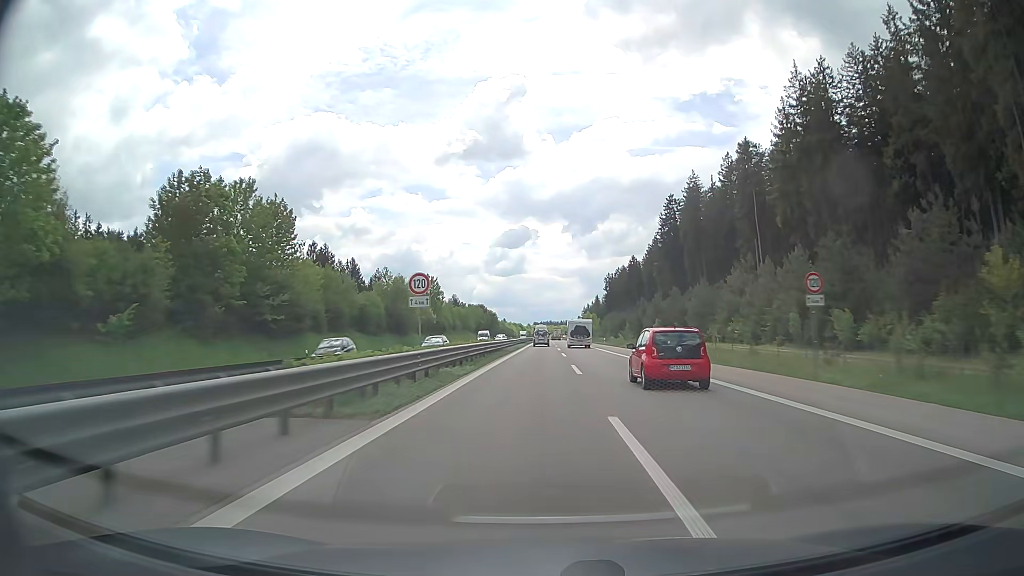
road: trunk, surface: asphalt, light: Day
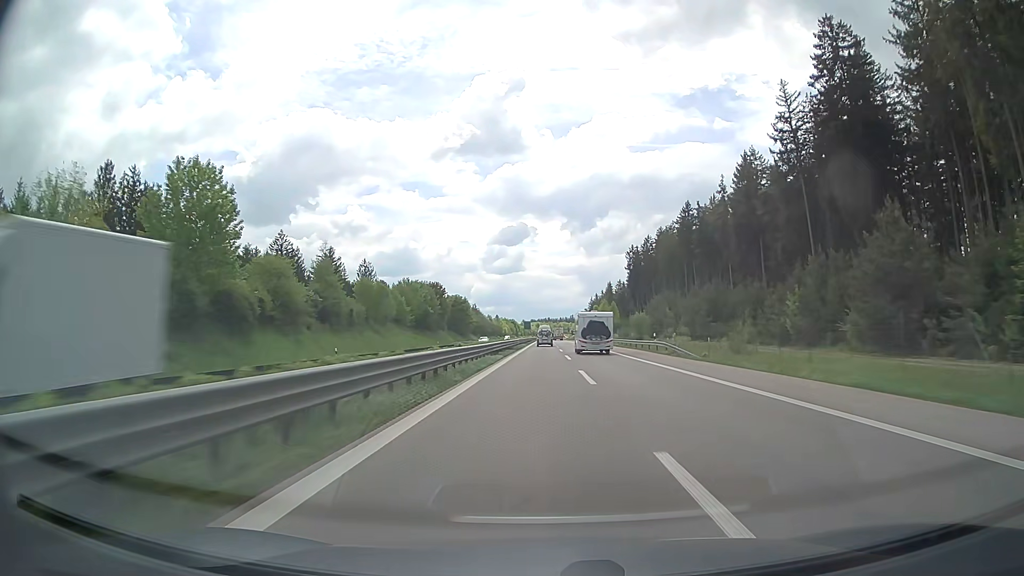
(-0.1, +93.4) m; 0°
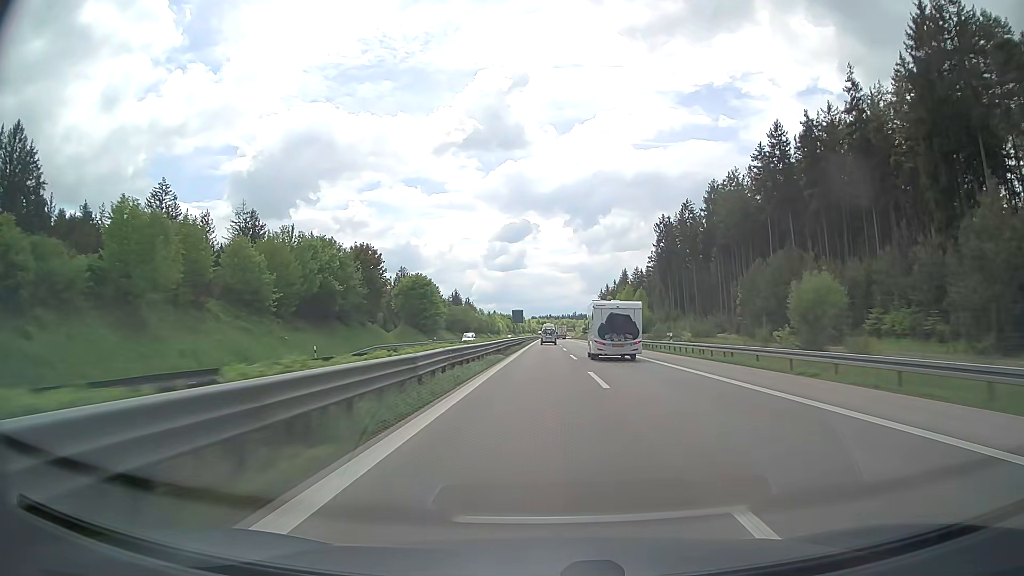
(-0.2, +55.9) m; 0°
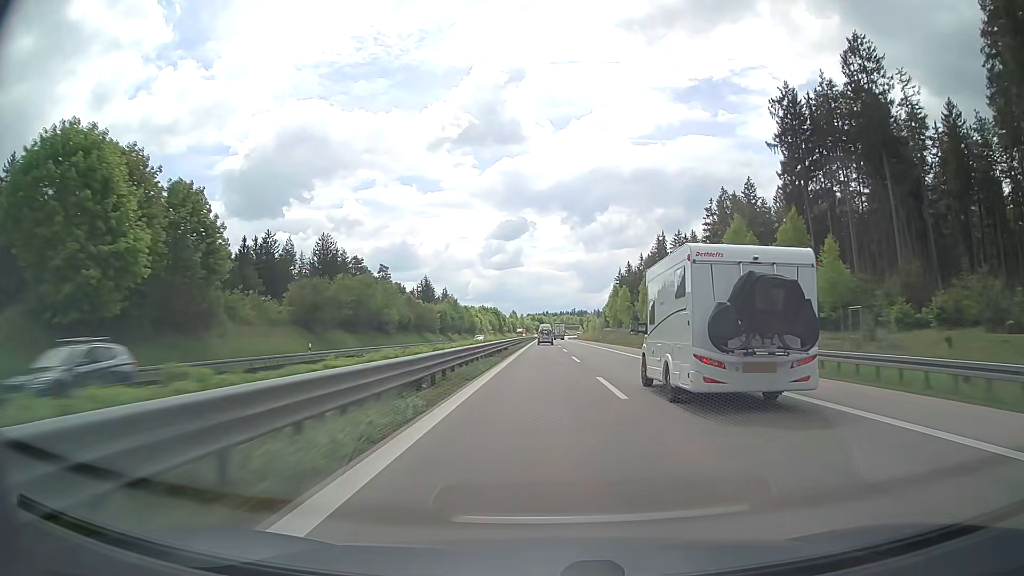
(+0.3, +92.8) m; 0°
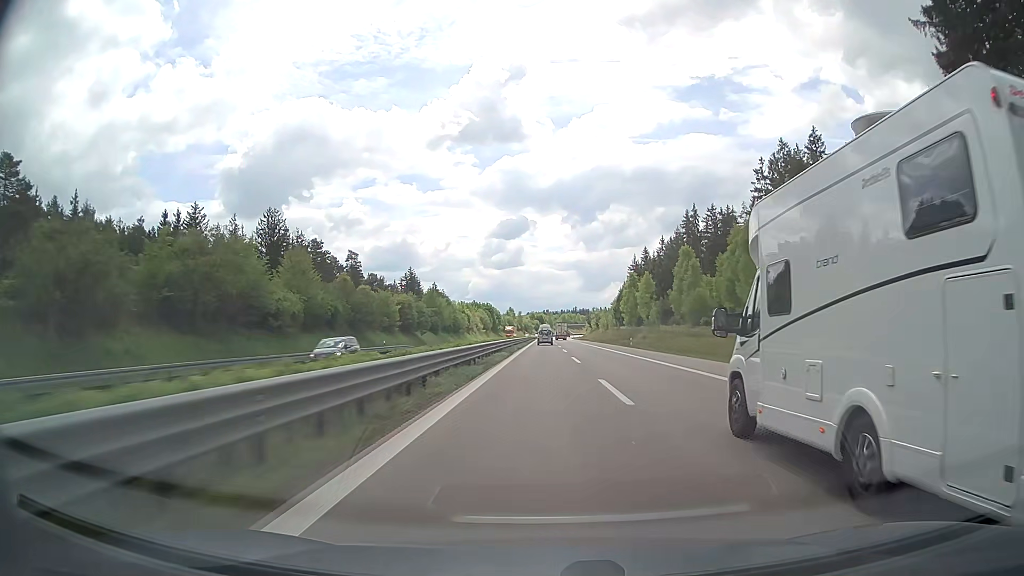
(0.0, +37.0) m; 0°
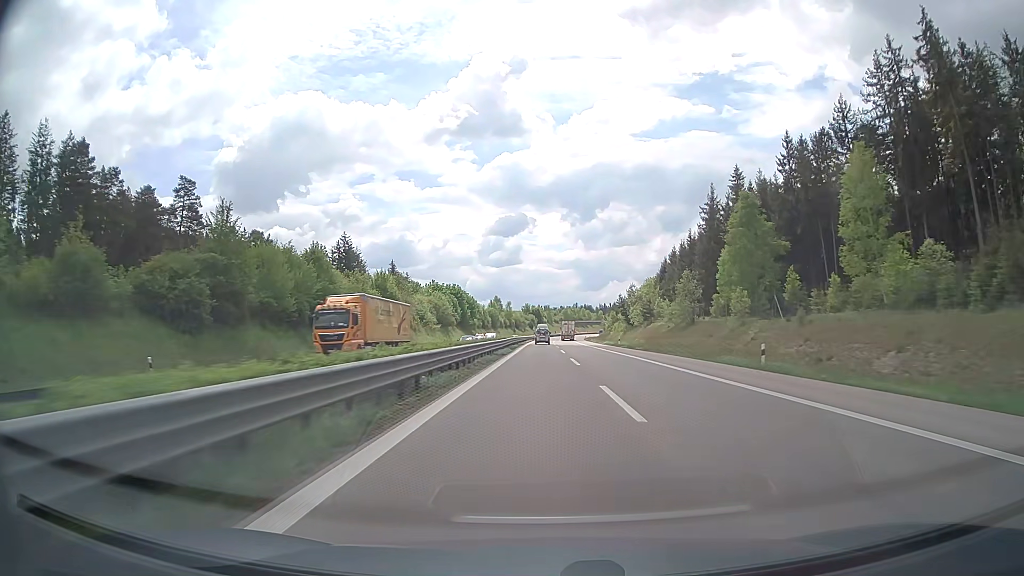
(0.0, +92.3) m; 0°
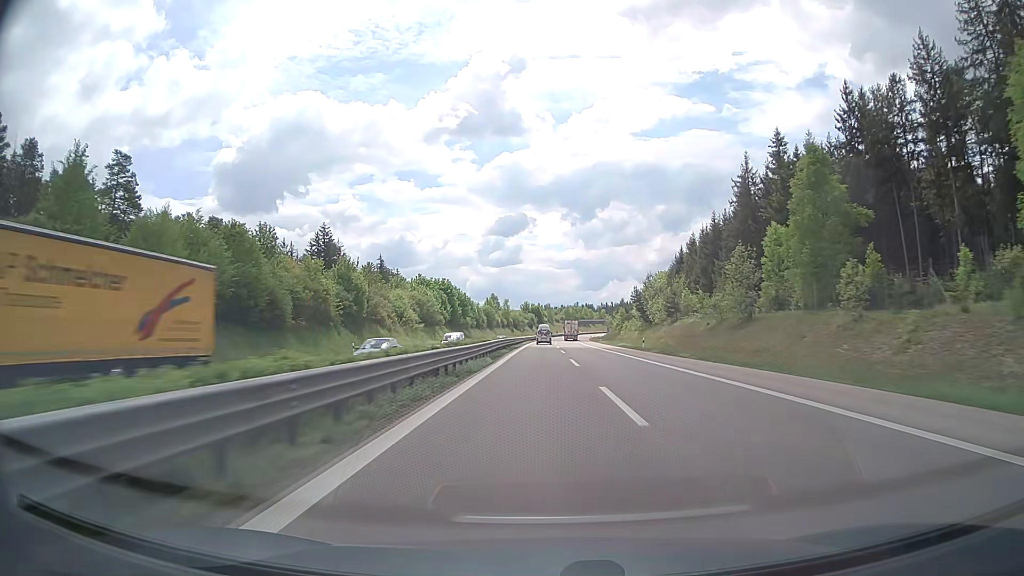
(0.0, +18.4) m; 0°
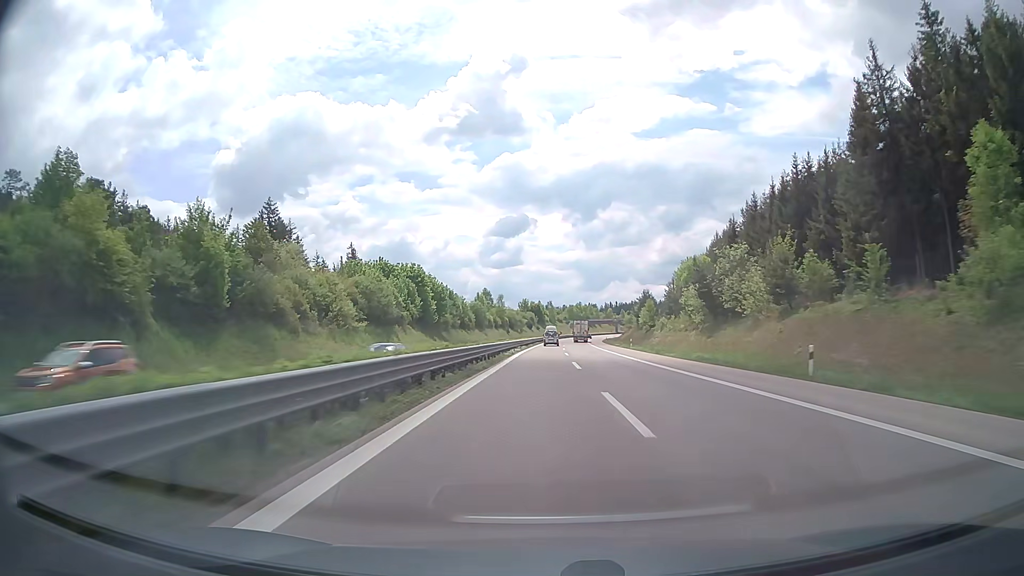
(-0.1, +36.9) m; 0°
(0, +10) (0, +20) (0, +30) (0, +40) (0, +50) (0, +60) (+1, +70) (+1, +80) (+1, +90) (+2, +100) m
